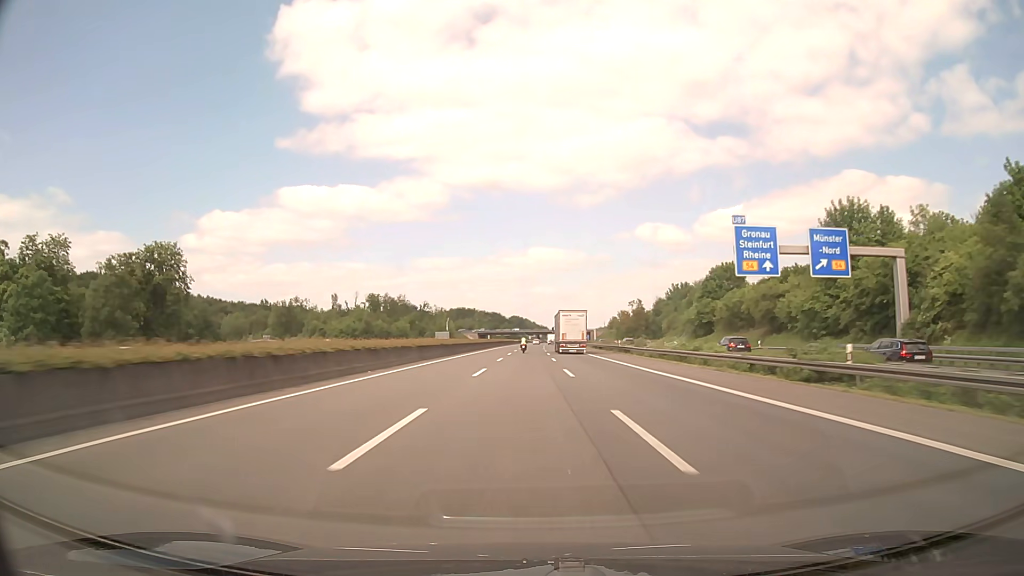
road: motorway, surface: asphalt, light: Day
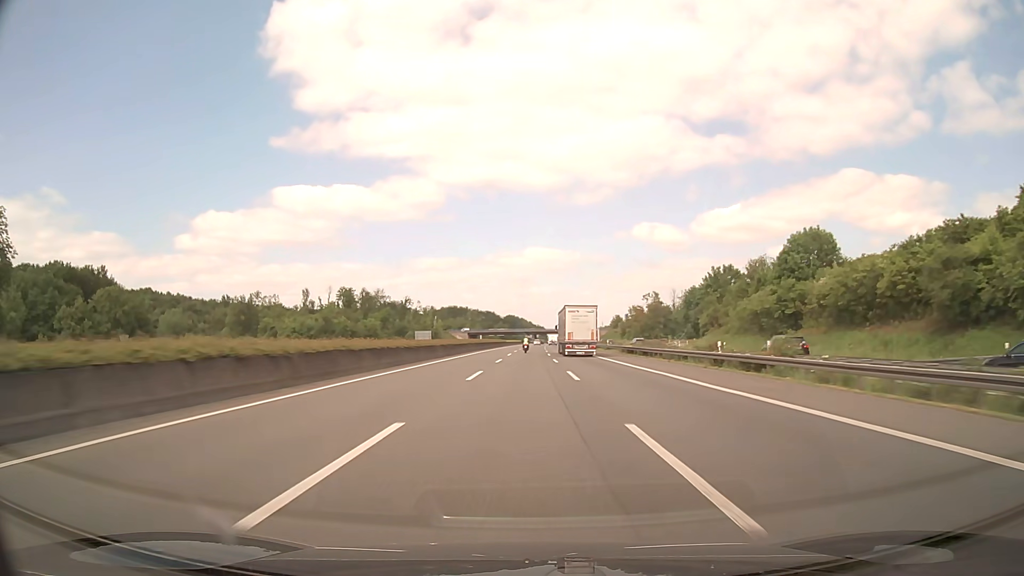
(+0.1, +38.1) m; 0°
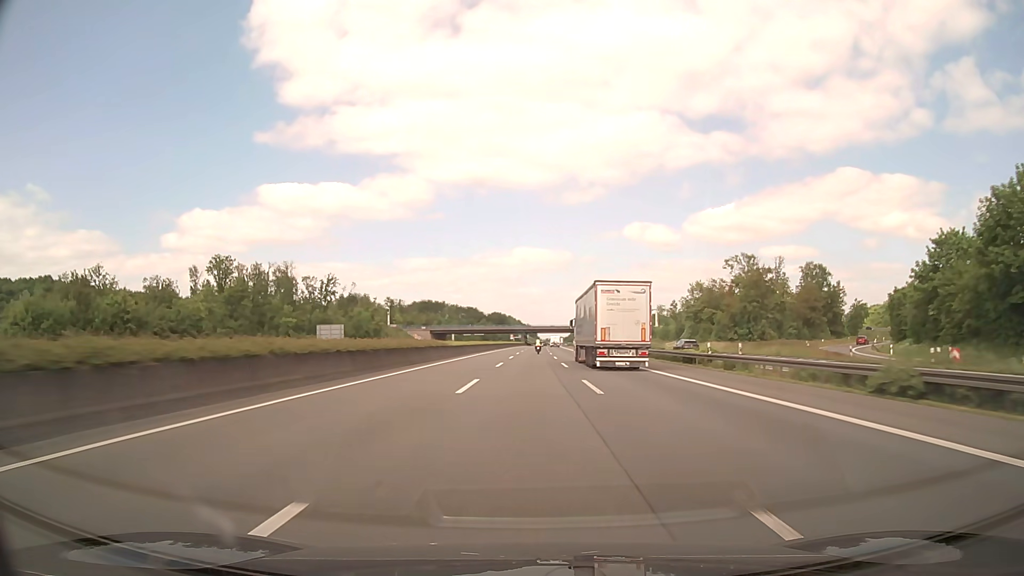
(+0.6, +95.2) m; +1°
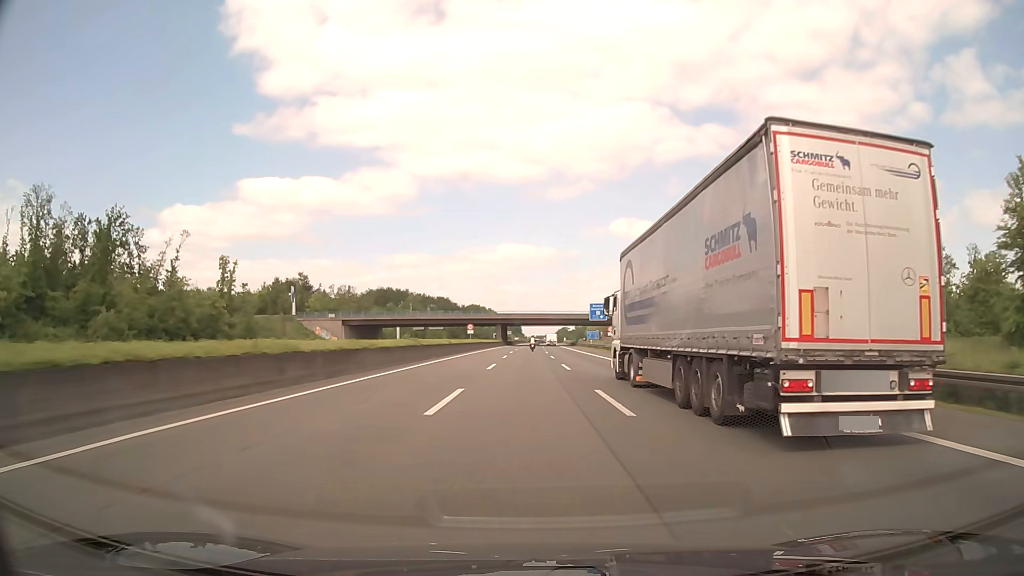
(+1.0, +95.3) m; +1°
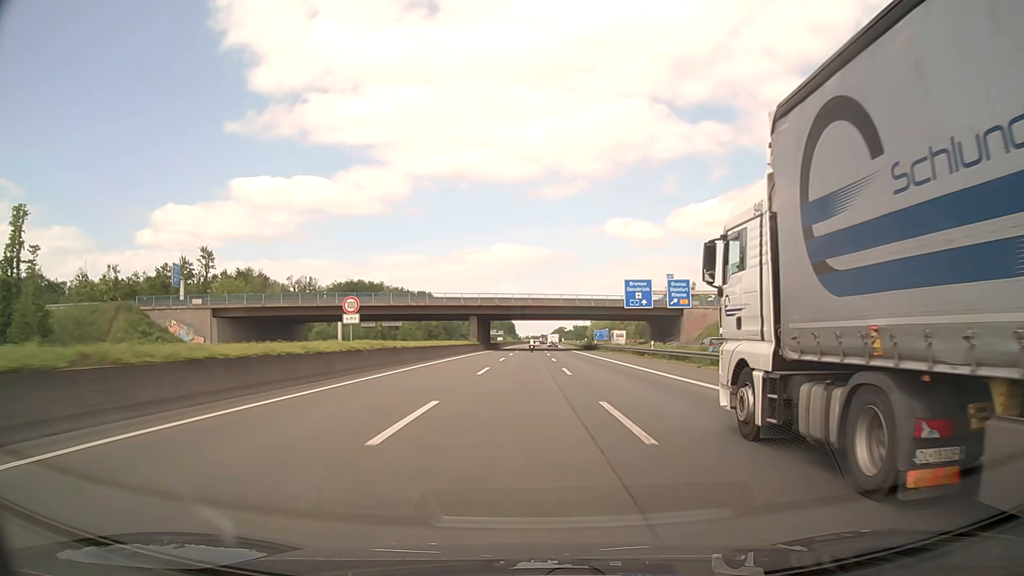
(+0.2, +57.2) m; 0°
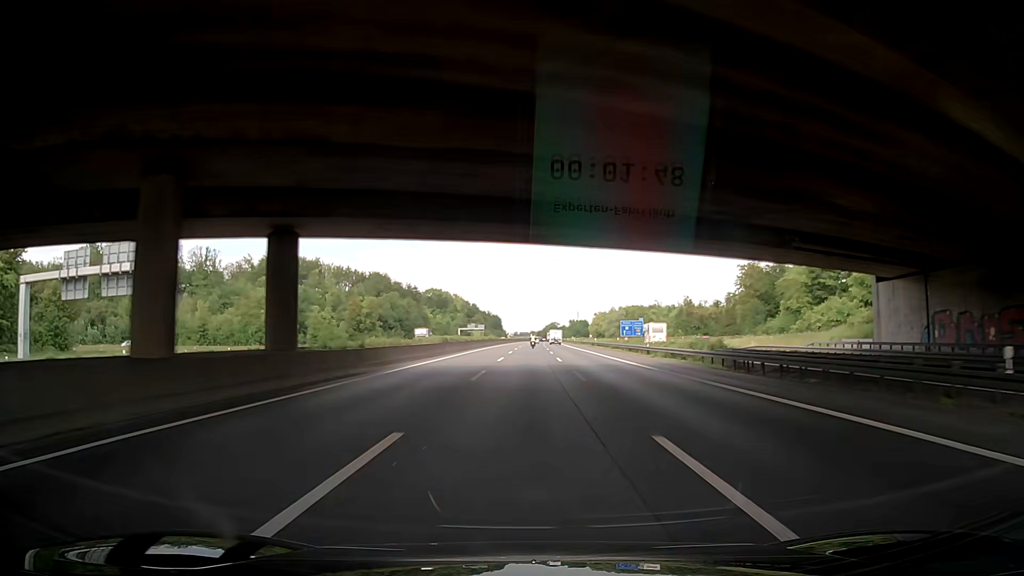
(+0.6, +95.1) m; +1°
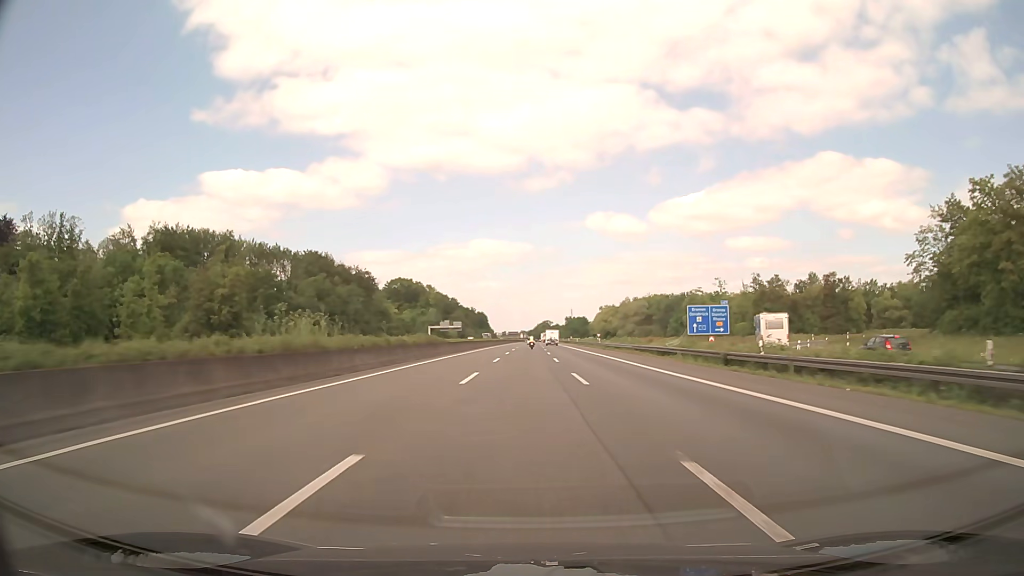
(+0.2, +73.3) m; +1°
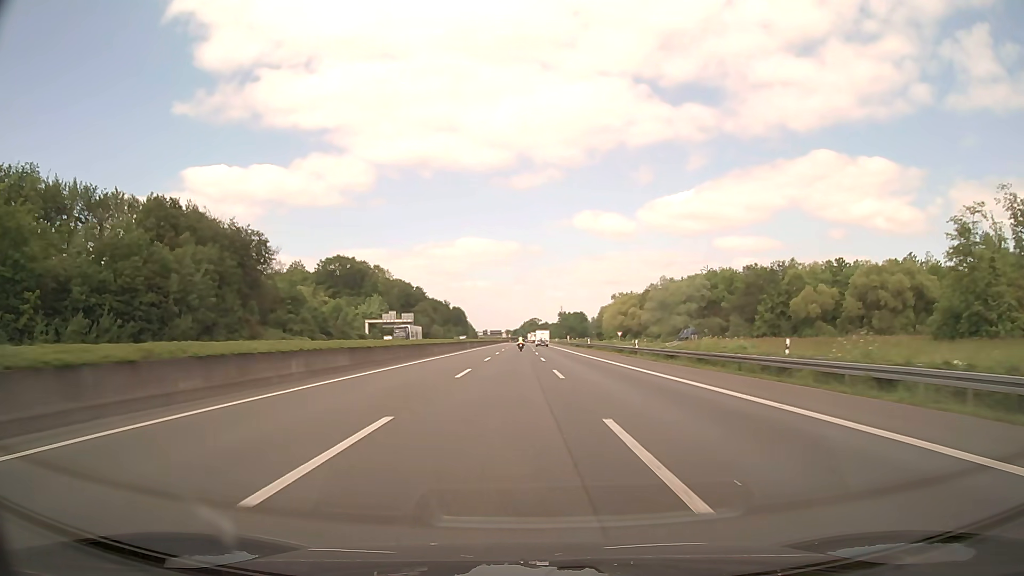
(+0.5, +85.7) m; +1°
